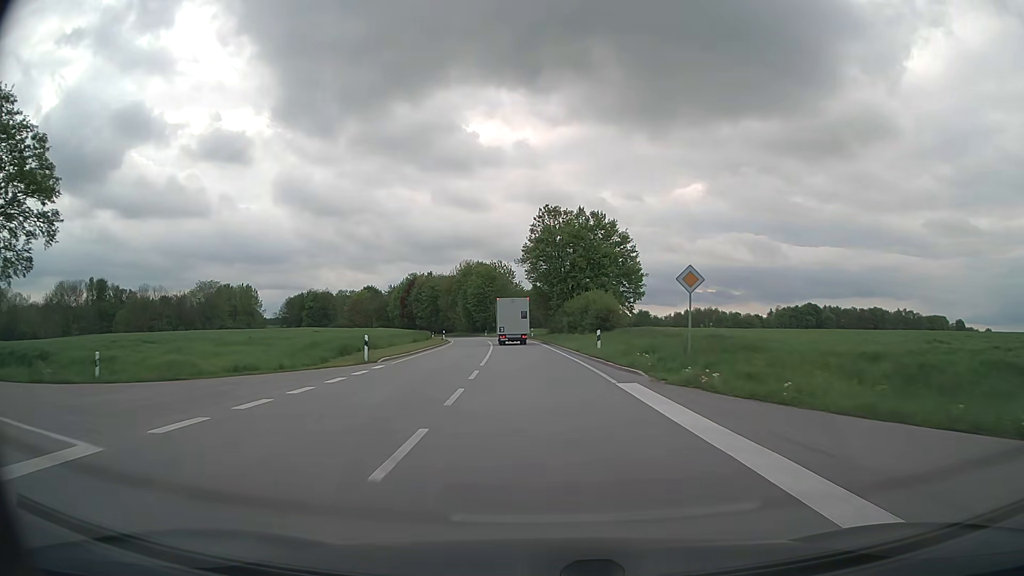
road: secondary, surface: asphalt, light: Day
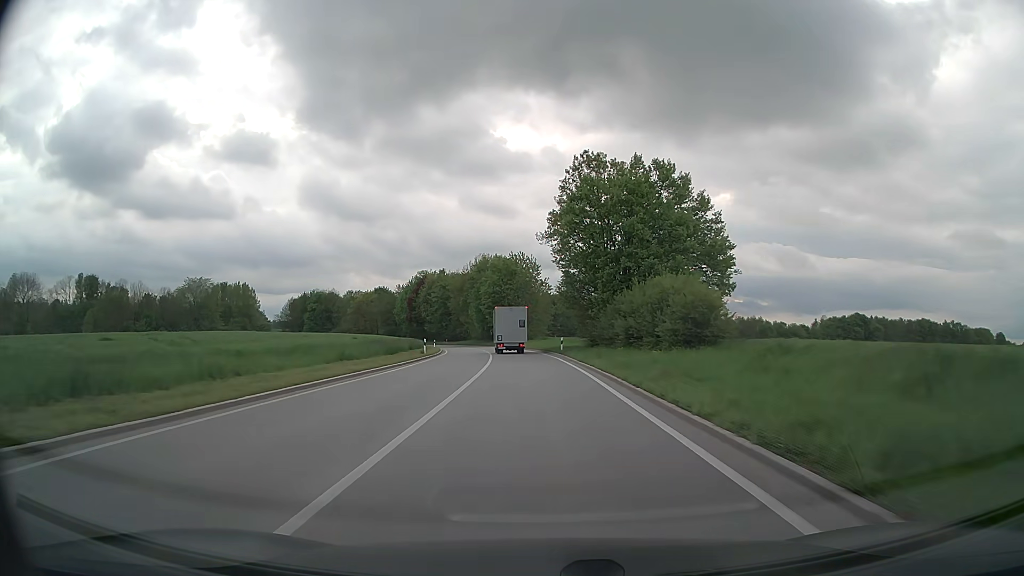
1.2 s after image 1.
(-0.5, +25.3) m; -2°
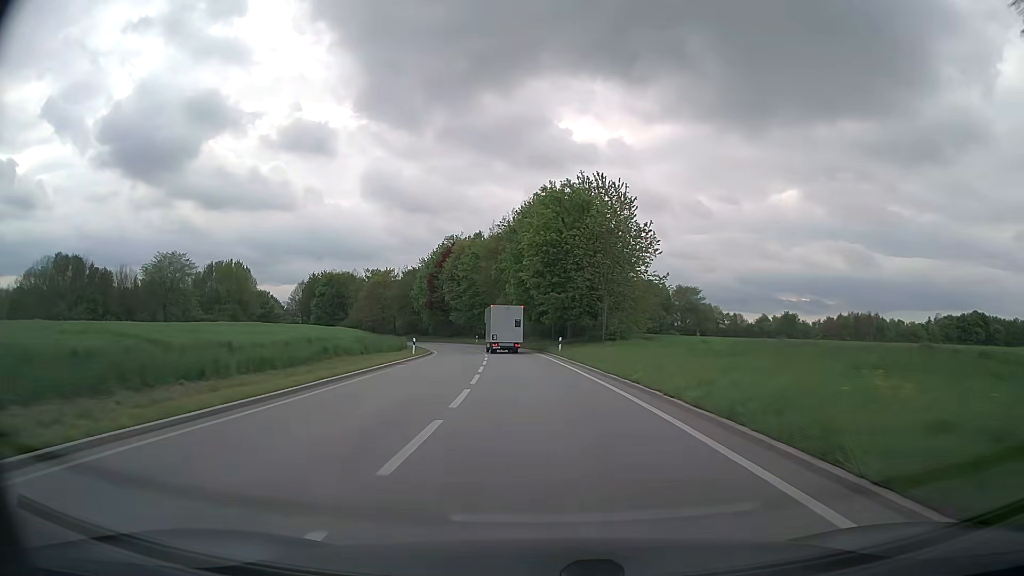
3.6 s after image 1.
(-2.3, +50.3) m; -5°
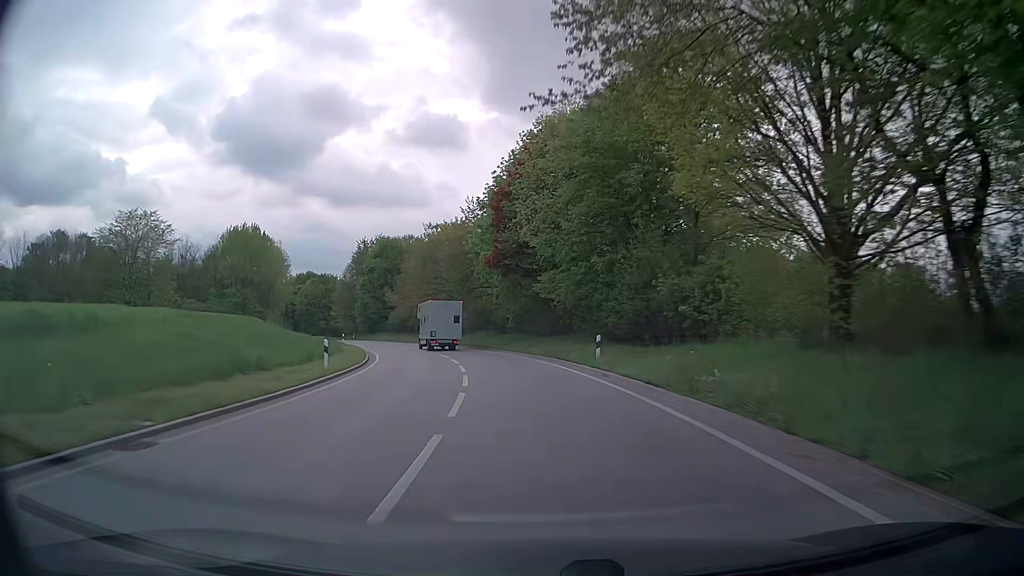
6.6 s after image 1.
(-5.0, +61.5) m; -11°
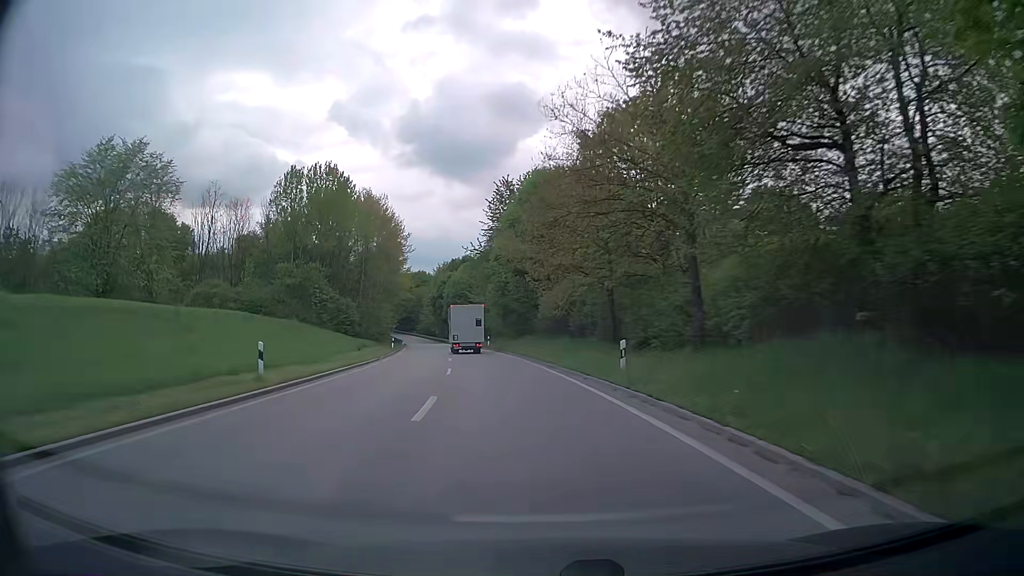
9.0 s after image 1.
(-7.2, +48.3) m; -17°
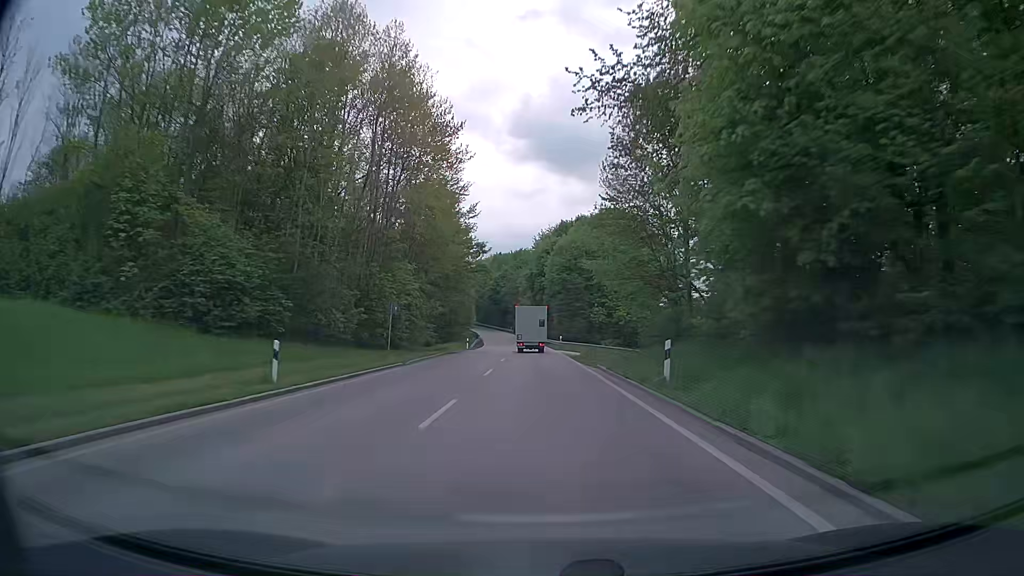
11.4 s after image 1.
(-5.8, +49.3) m; -11°
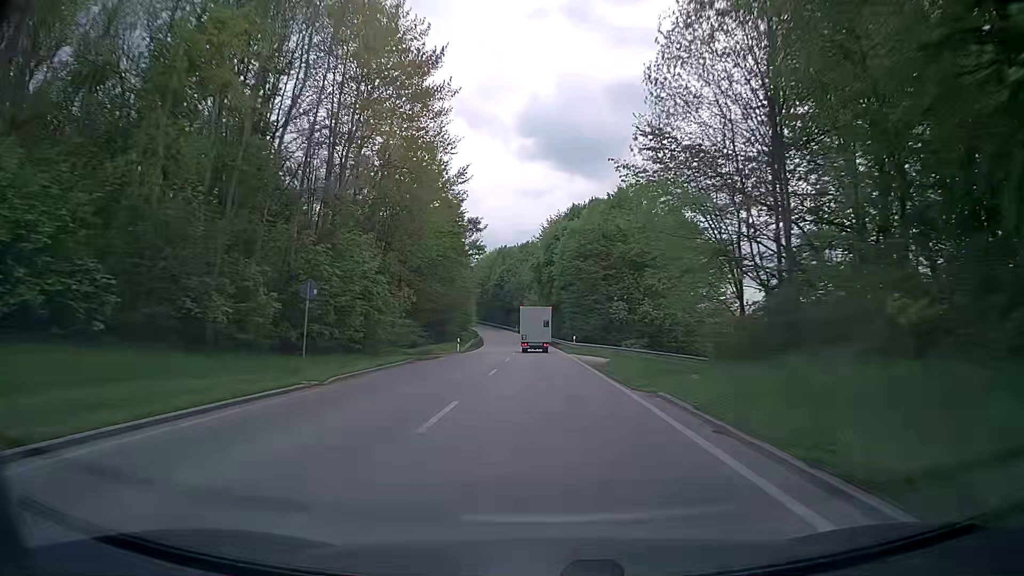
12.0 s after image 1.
(-0.1, +12.7) m; -1°
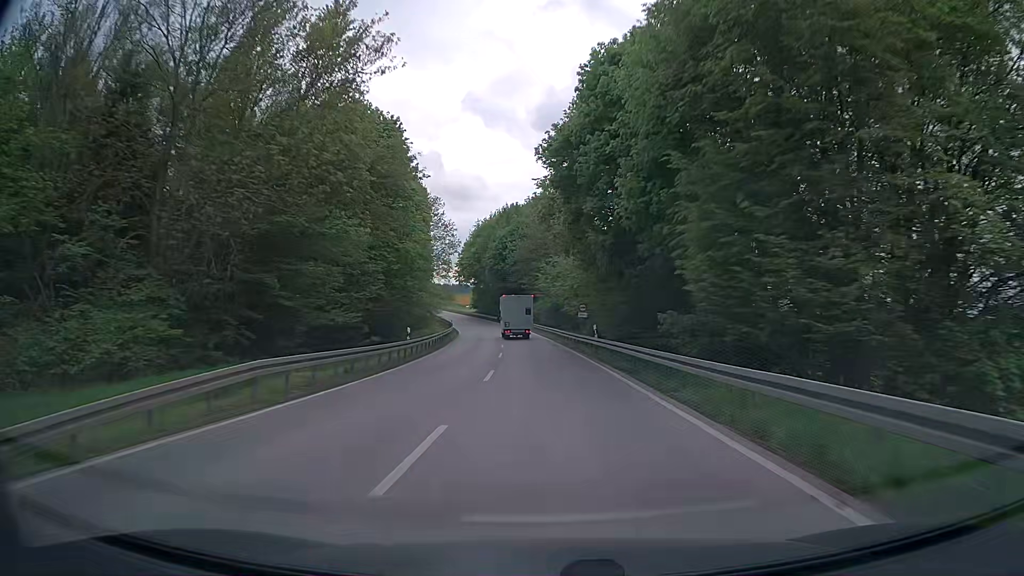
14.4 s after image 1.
(-0.7, +52.2) m; -1°
(0, +10) (0, +20) (-1, +30) (-1, +40) (-2, +50) (-3, +60) (-4, +70) (-5, +80) (-7, +90) (-9, +99) m
